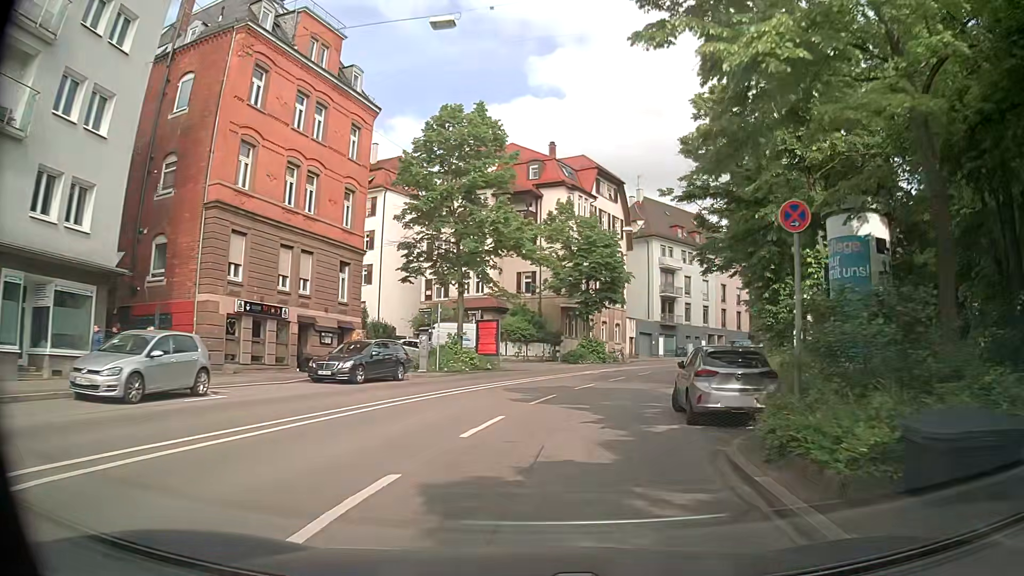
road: secondary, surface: asphalt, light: Day
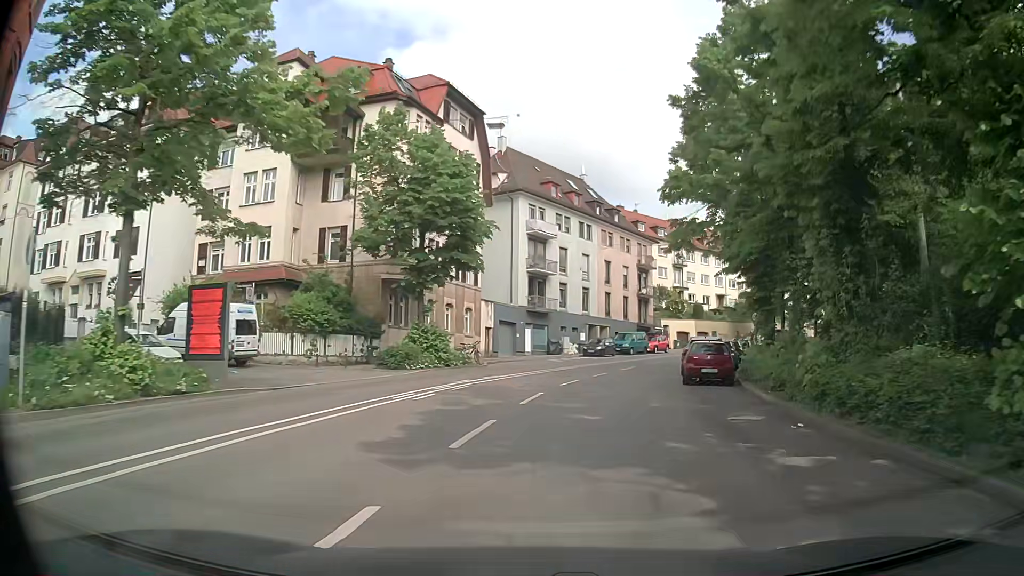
(+2.2, +19.2) m; +13°
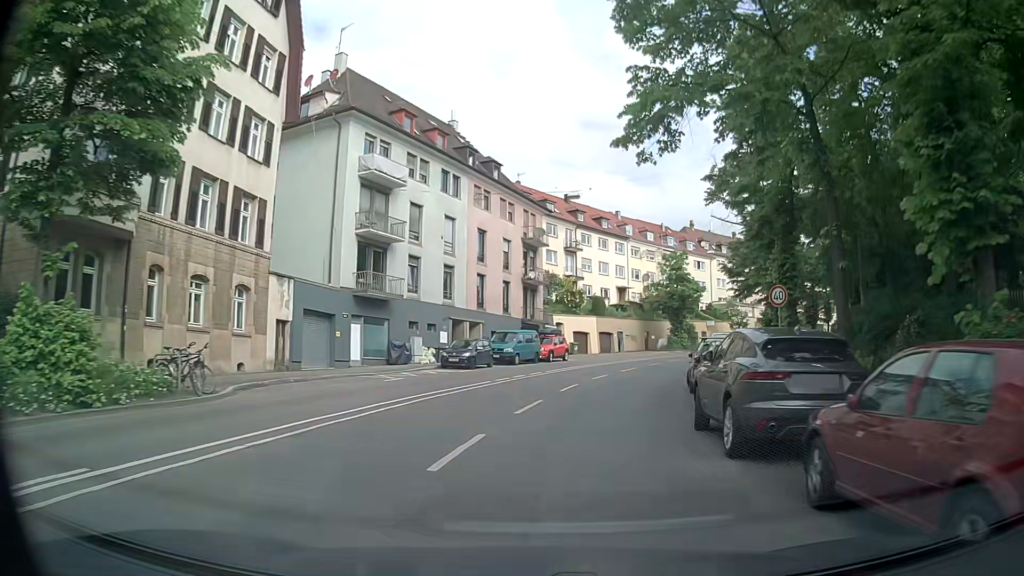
(+1.9, +19.3) m; +12°
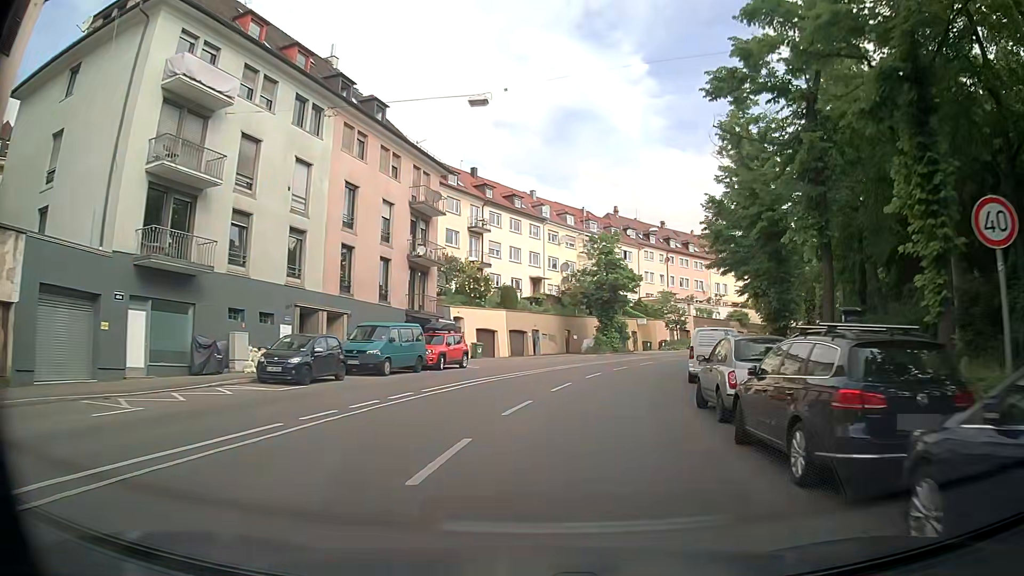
(+0.7, +13.0) m; +7°
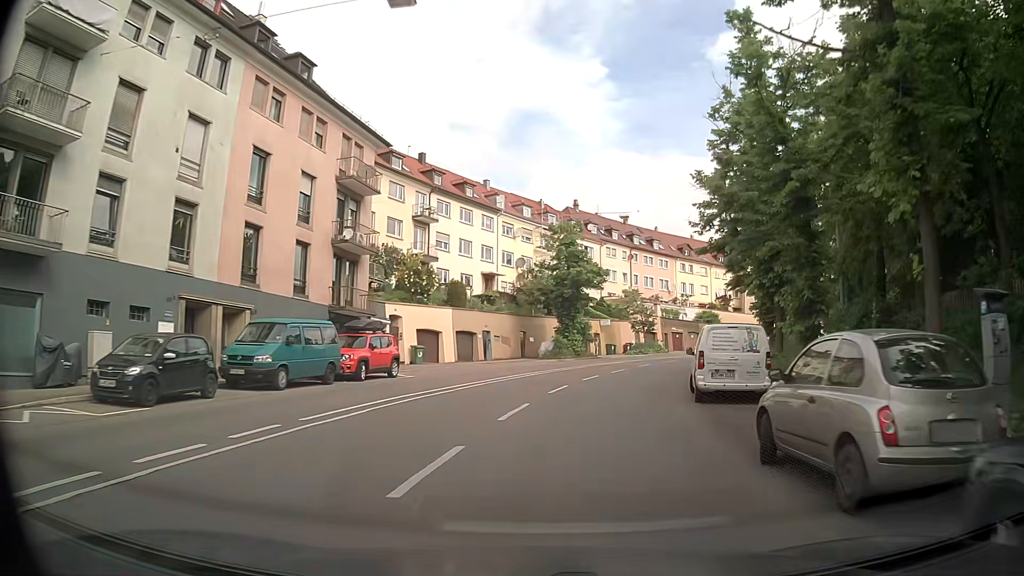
(+0.2, +6.5) m; +4°
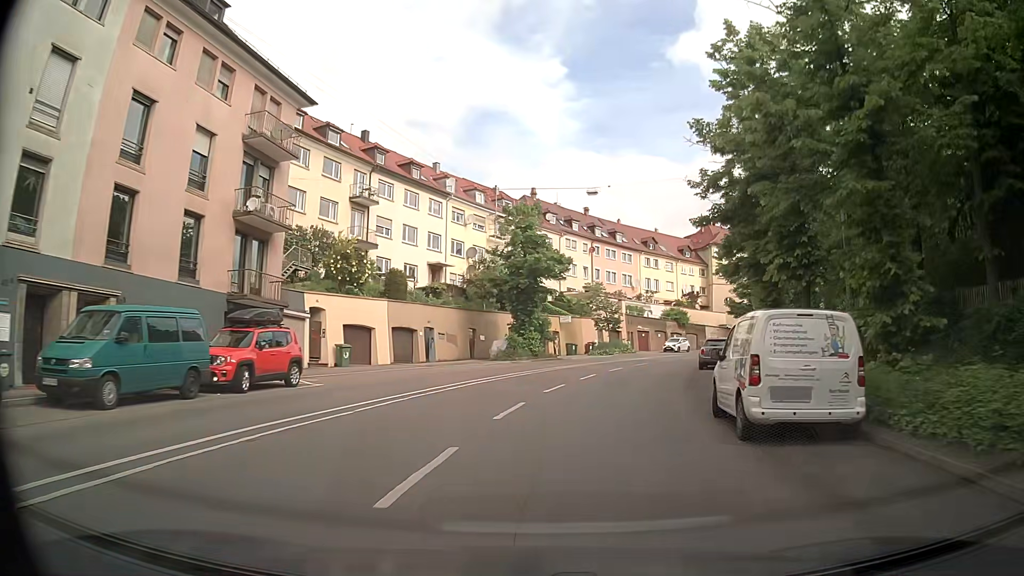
(+0.2, +6.4) m; +4°
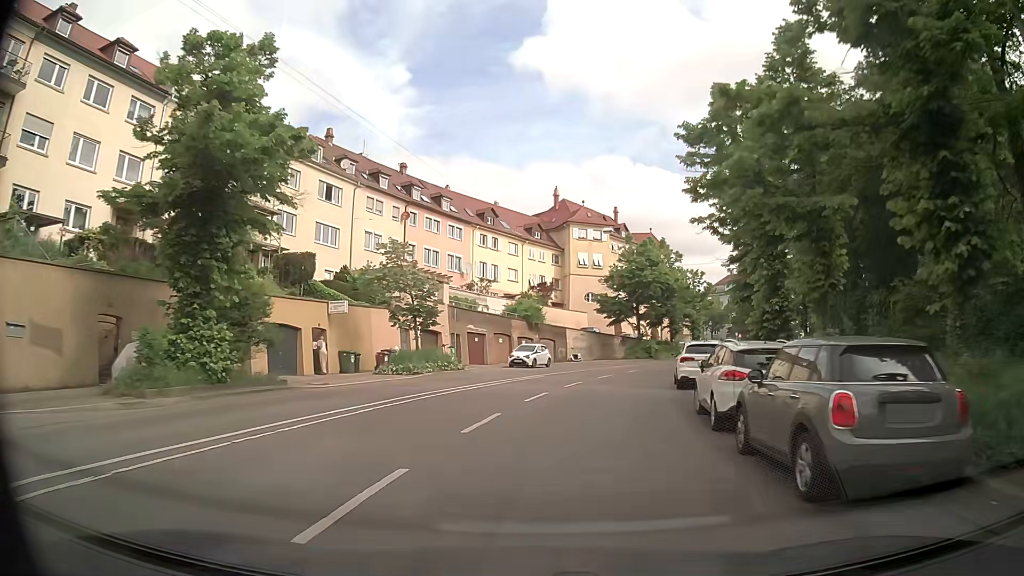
(+3.0, +25.1) m; +13°
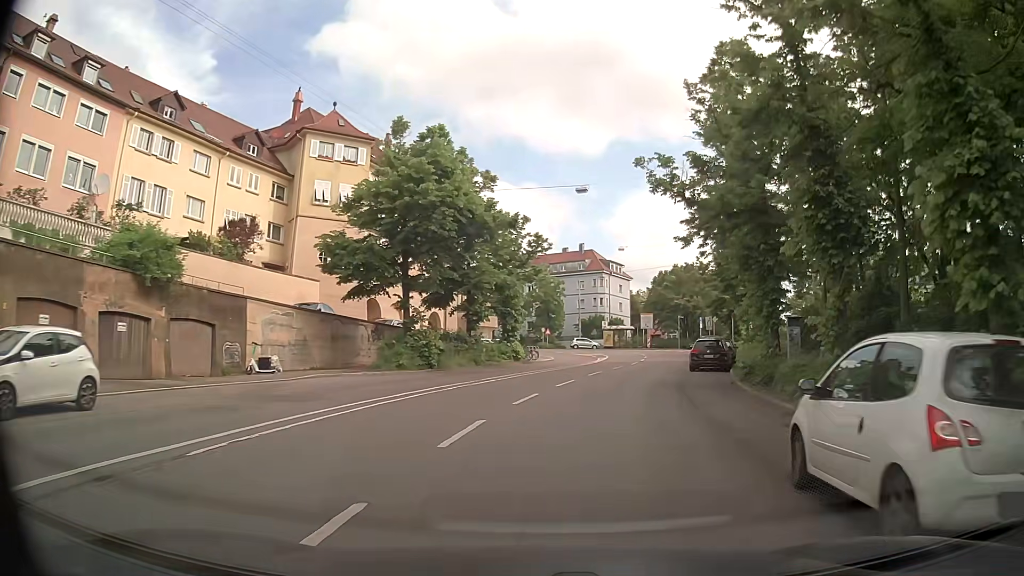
(+5.2, +31.3) m; +20°
(+1, +10) (+2, +20) (+4, +30) (+7, +39) (+10, +49) (+11, +59) (+11, +69) (+9, +78) (+5, +87) (-2, +95) m
